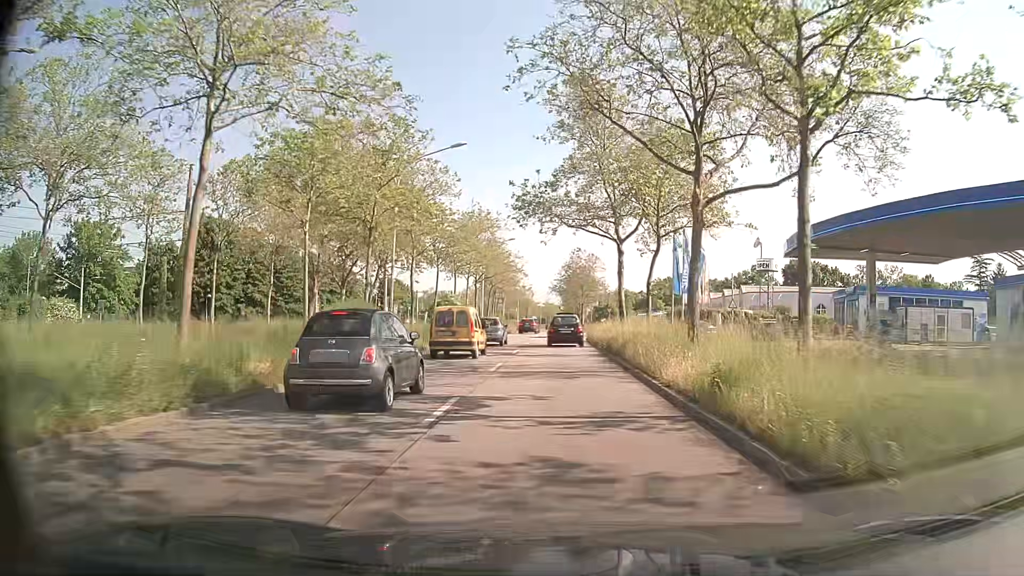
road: primary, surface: asphalt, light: Day
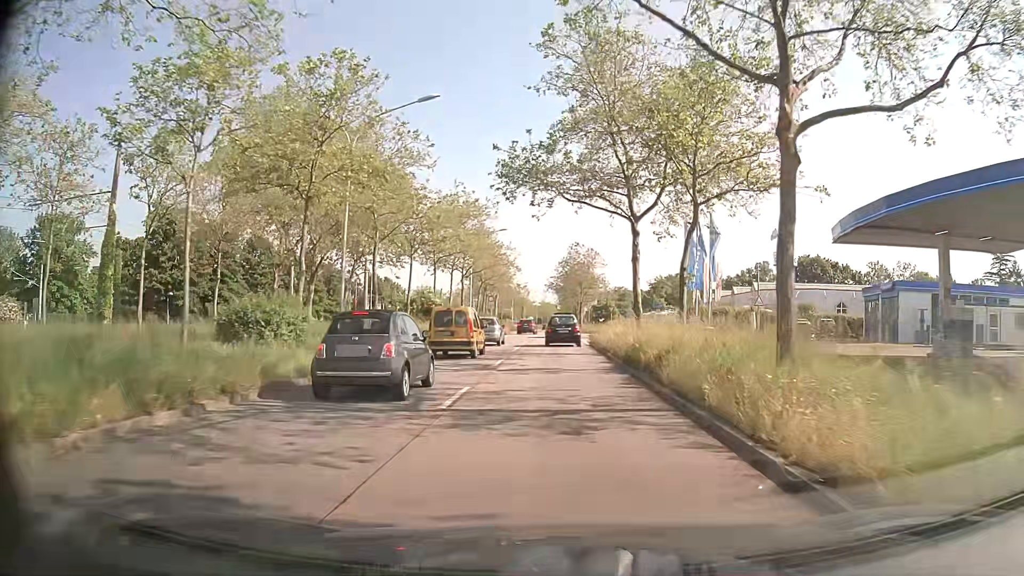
(0.0, +7.3) m; +1°
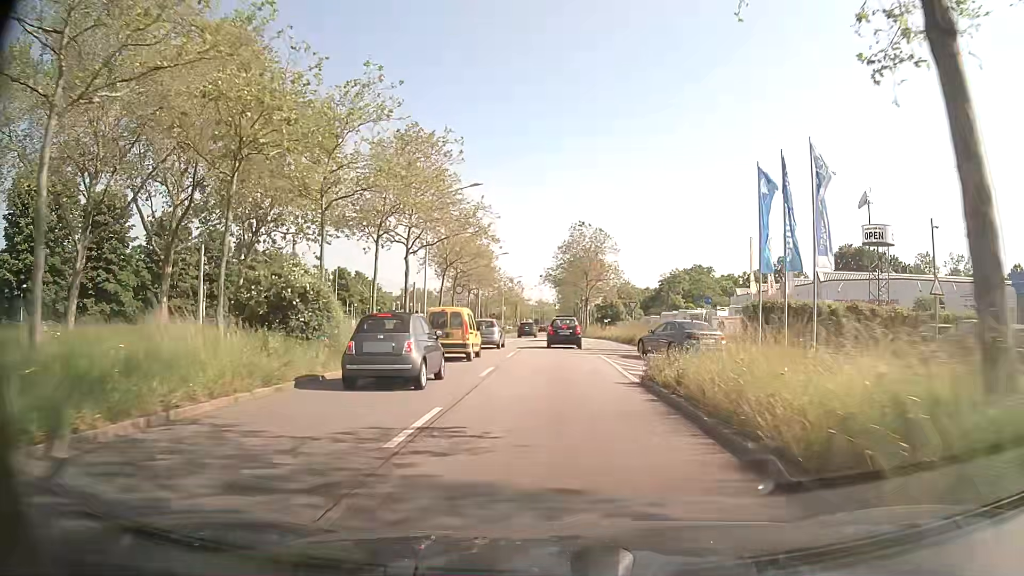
(-0.1, +21.5) m; -1°
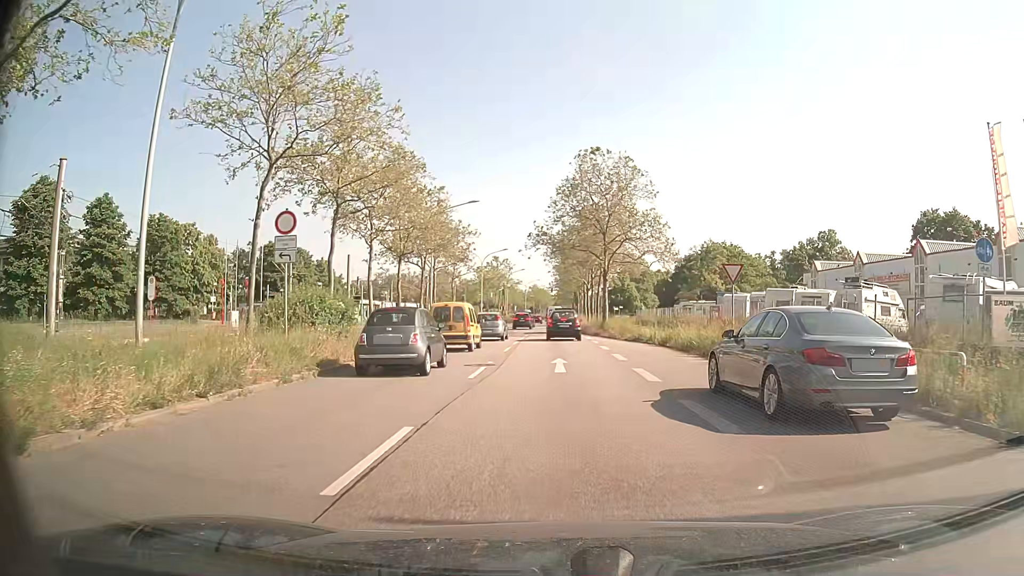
(+0.1, +29.1) m; +1°
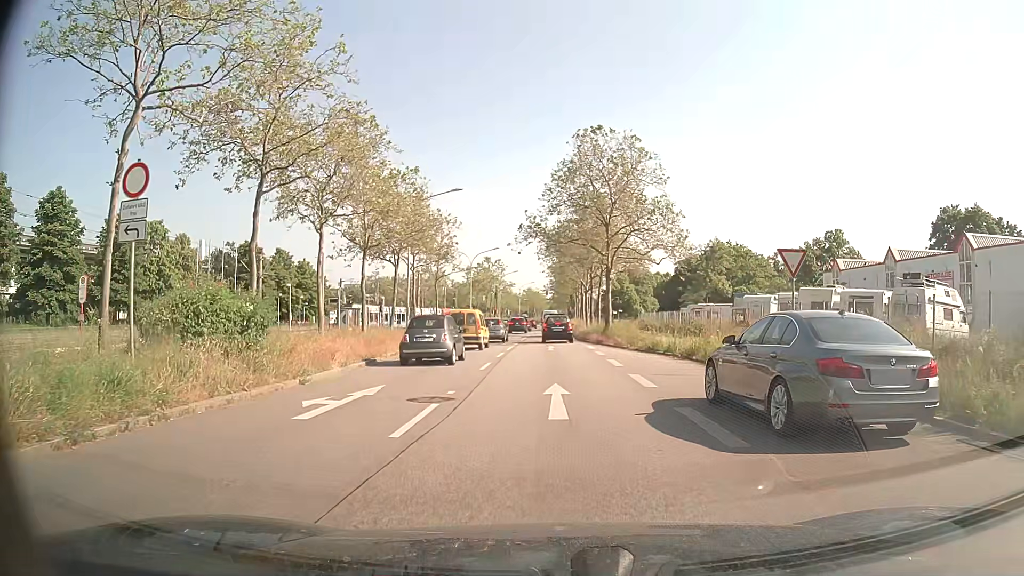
(0.0, +6.2) m; -2°
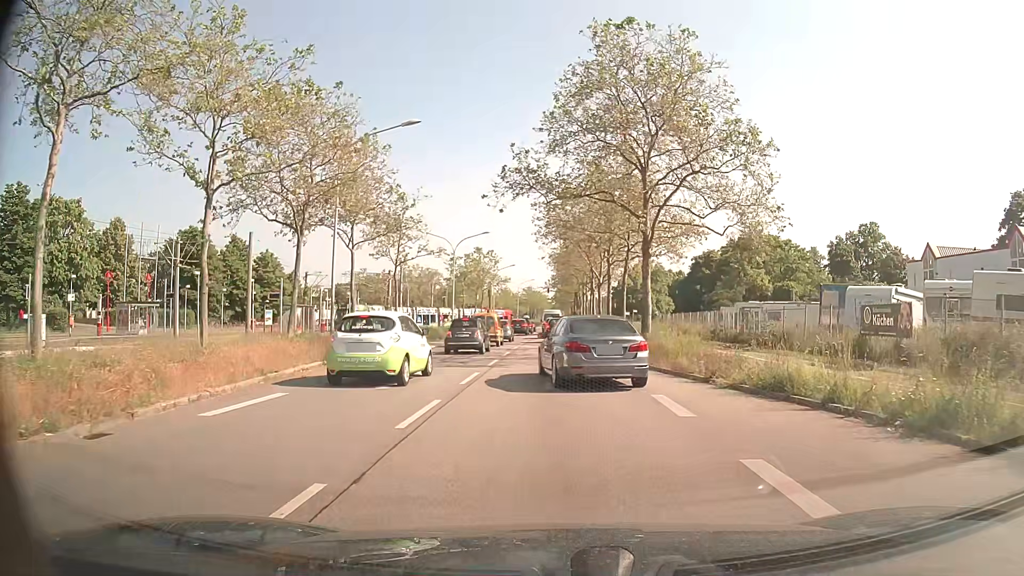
(+0.5, +15.8) m; +2°
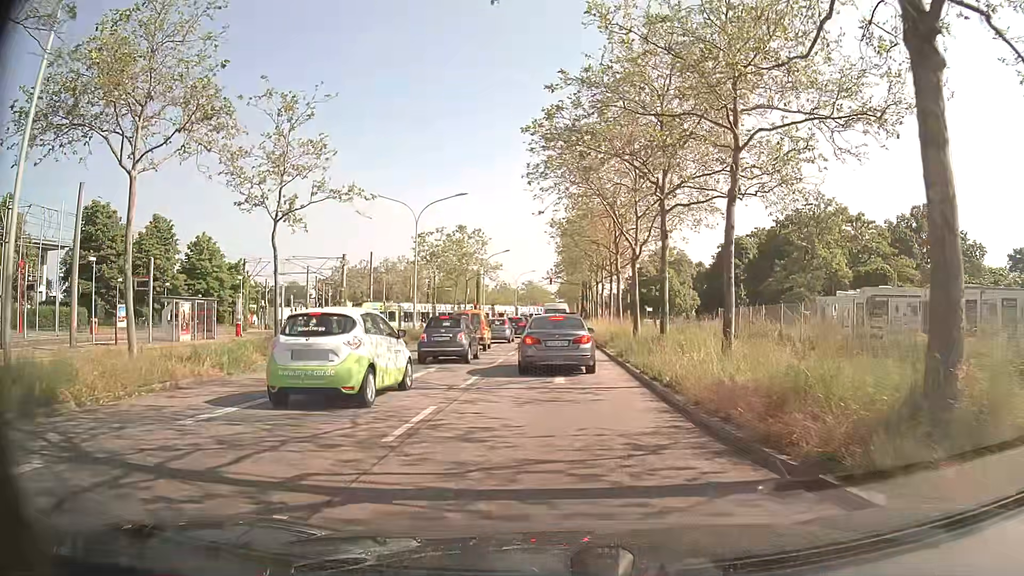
(0.0, +19.1) m; 0°
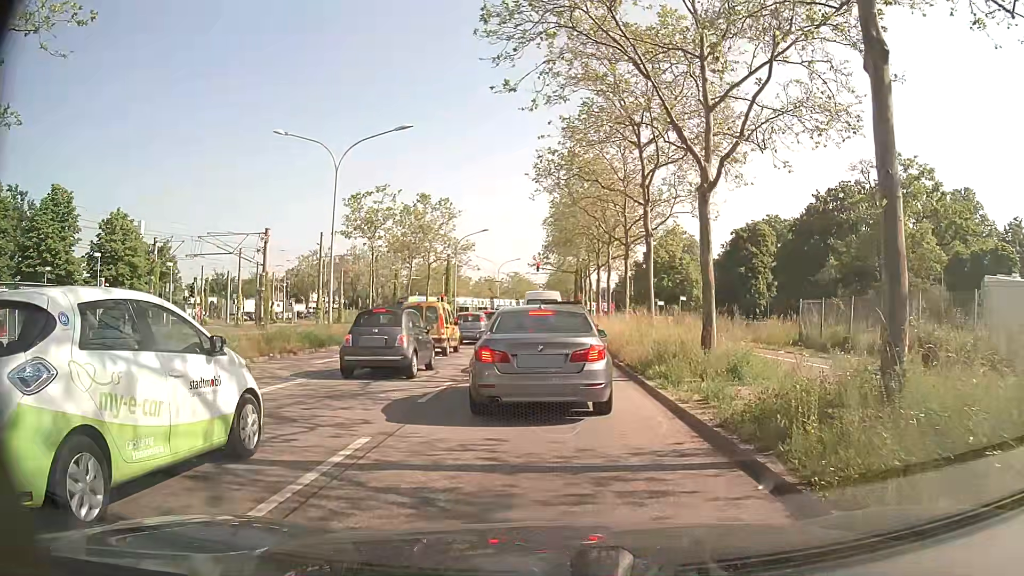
(+0.2, +15.0) m; +1°
(0, +10) (0, +20) (0, +30) (0, +40) (-1, +50) (-1, +60) (-1, +70) (-1, +80) (-1, +90) (-1, +100) m
